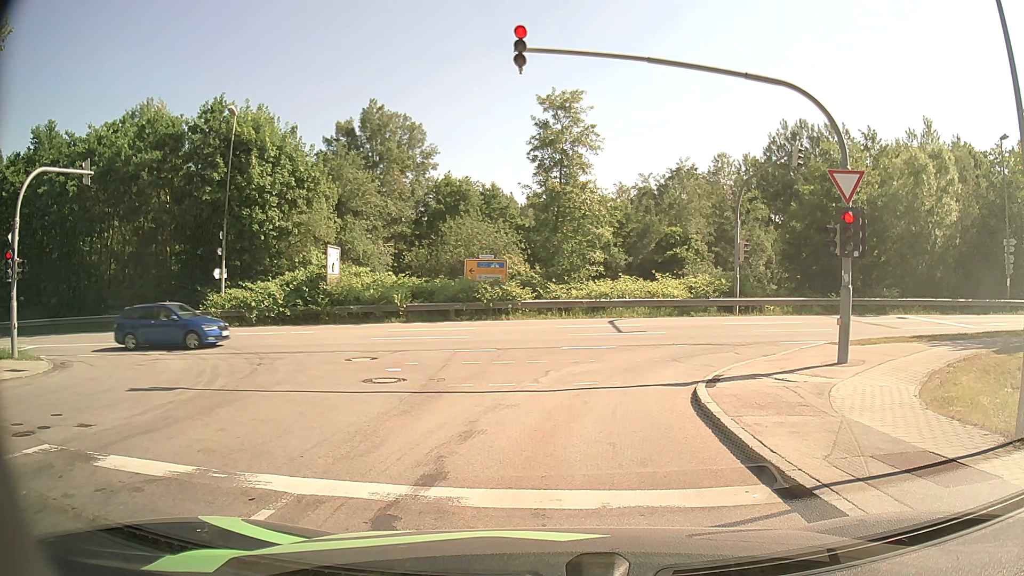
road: residential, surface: asphalt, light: Day
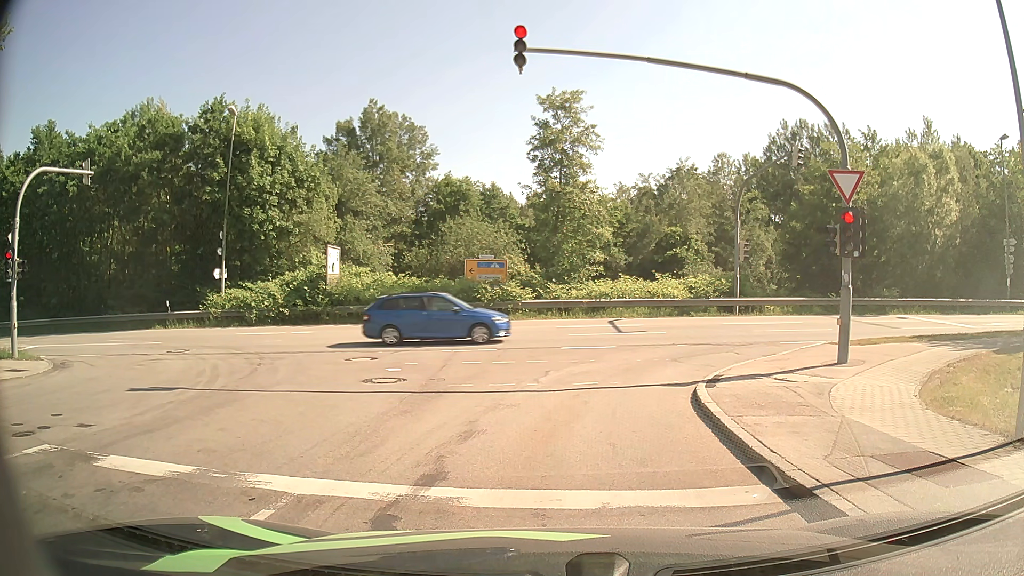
(0.0, 0.0) m; 0°
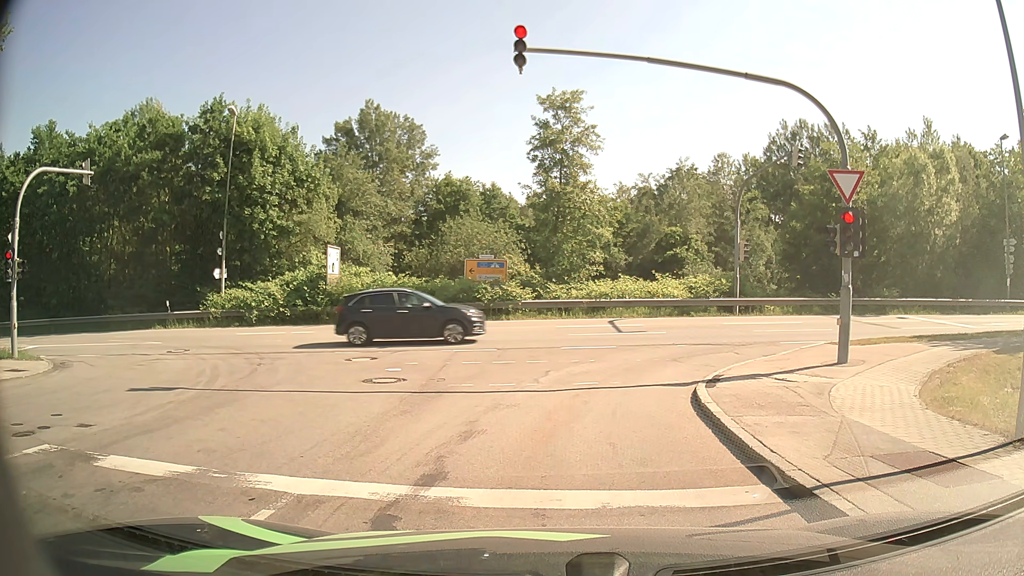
(0.0, 0.0) m; 0°
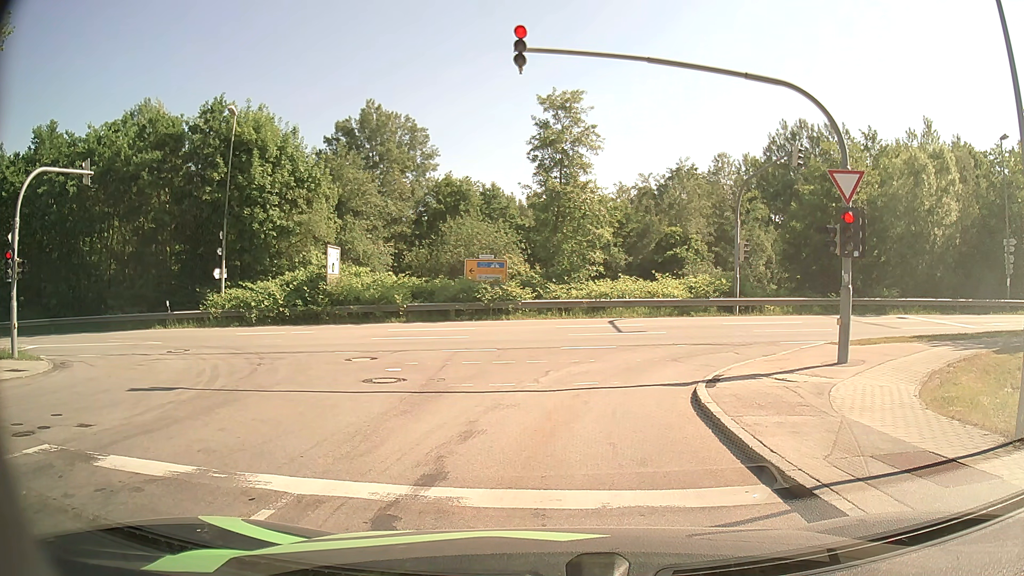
(0.0, 0.0) m; 0°
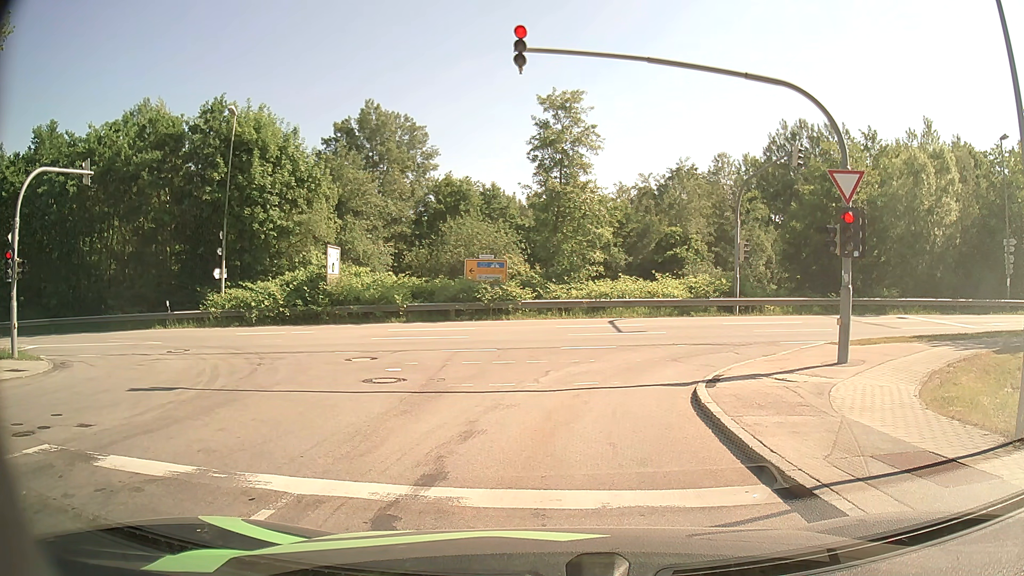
(0.0, 0.0) m; 0°
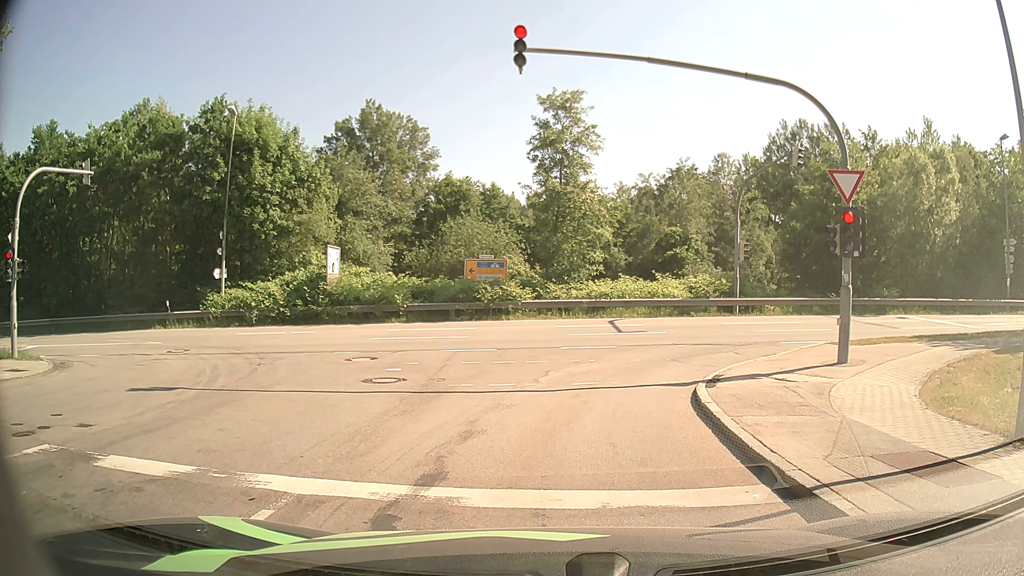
(0.0, 0.0) m; 0°
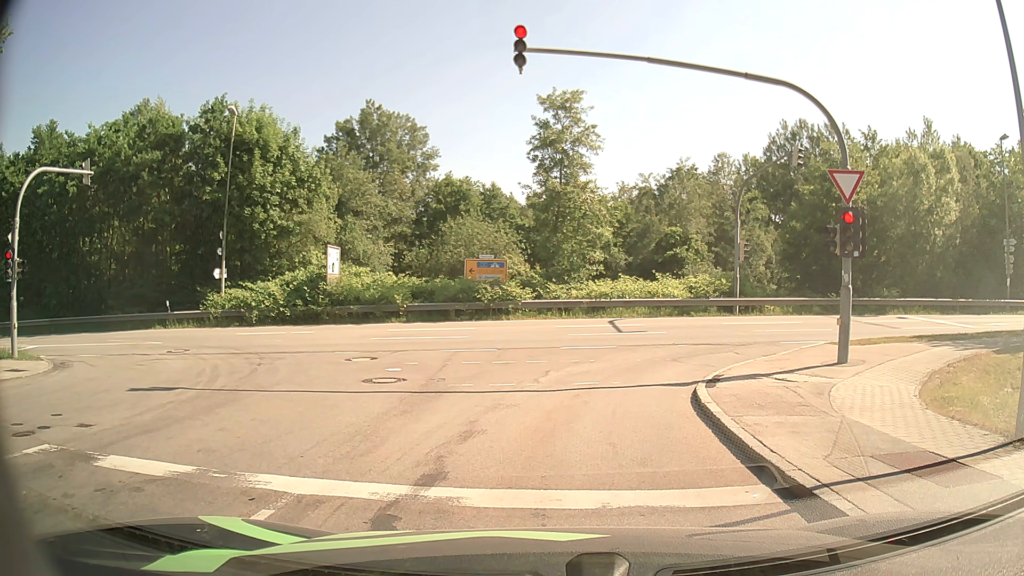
(0.0, 0.0) m; 0°
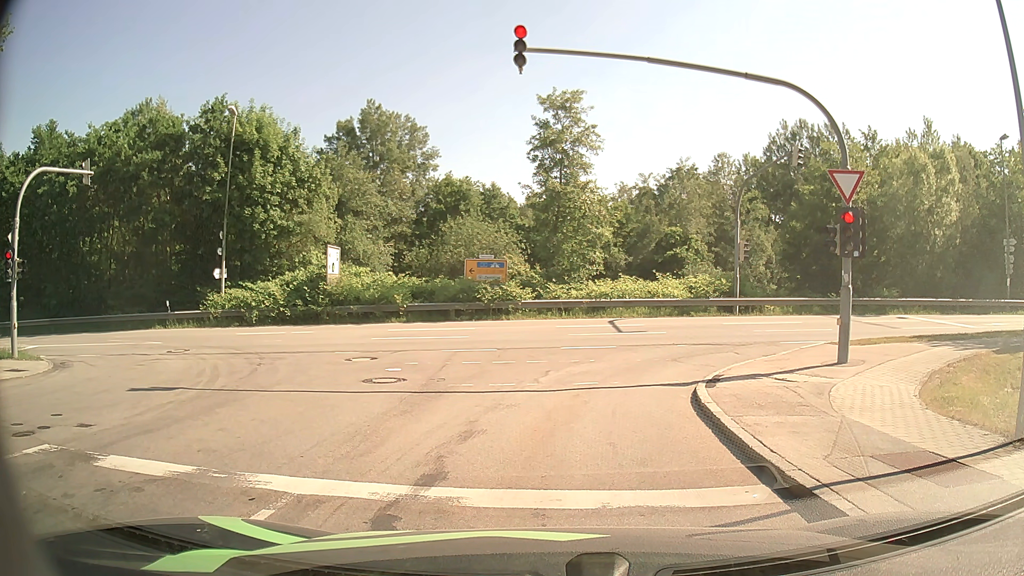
(0.0, 0.0) m; 0°
